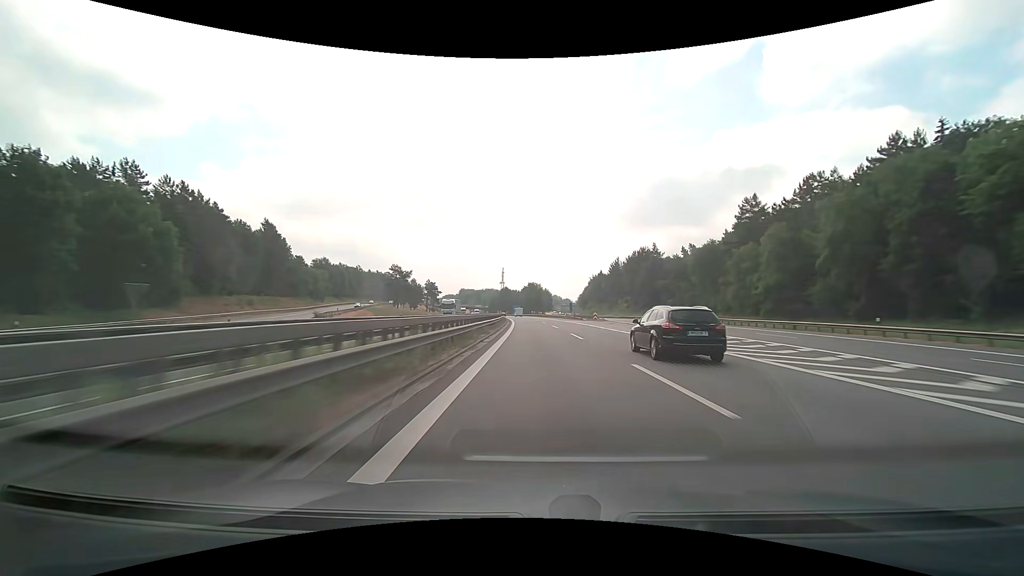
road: motorway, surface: asphalt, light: Day
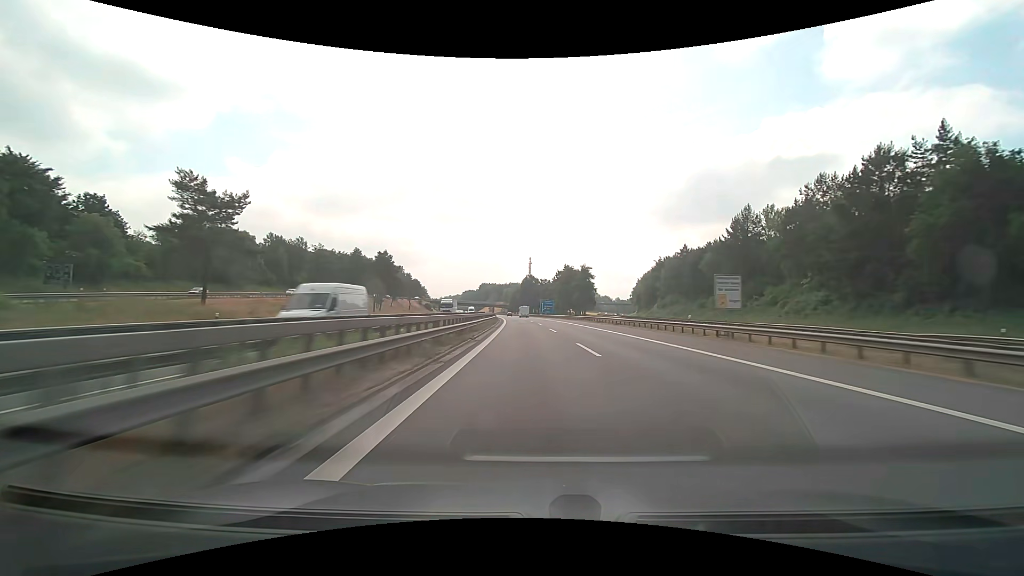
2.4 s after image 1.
(-3.3, +98.3) m; -4°
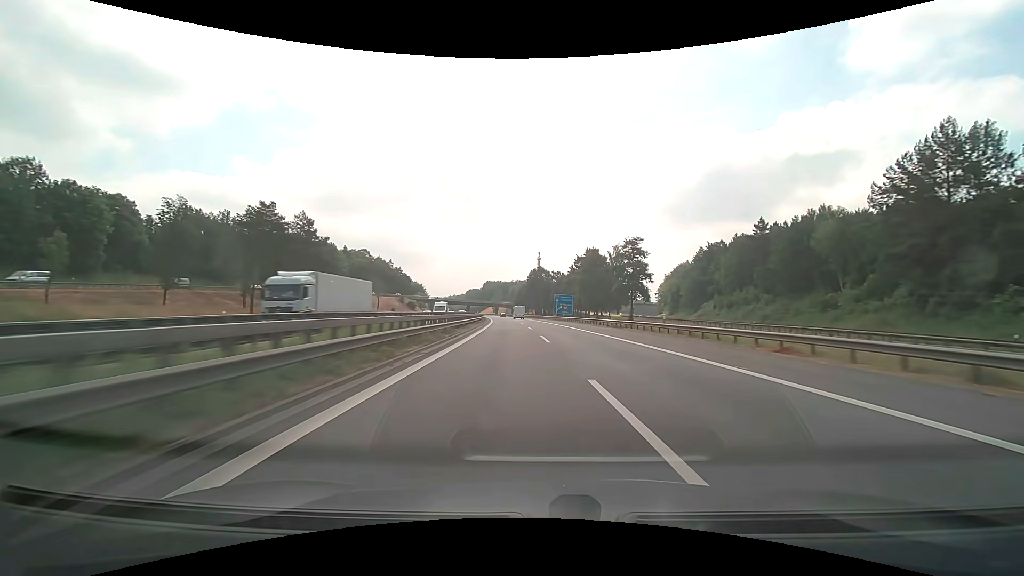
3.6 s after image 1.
(-0.4, +47.0) m; -1°
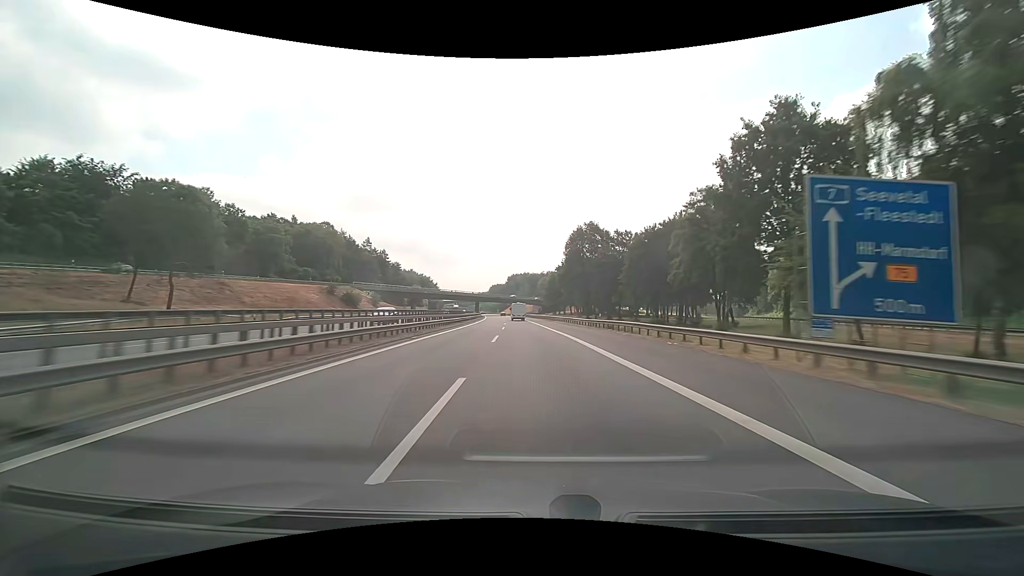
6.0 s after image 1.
(-2.4, +89.4) m; -3°
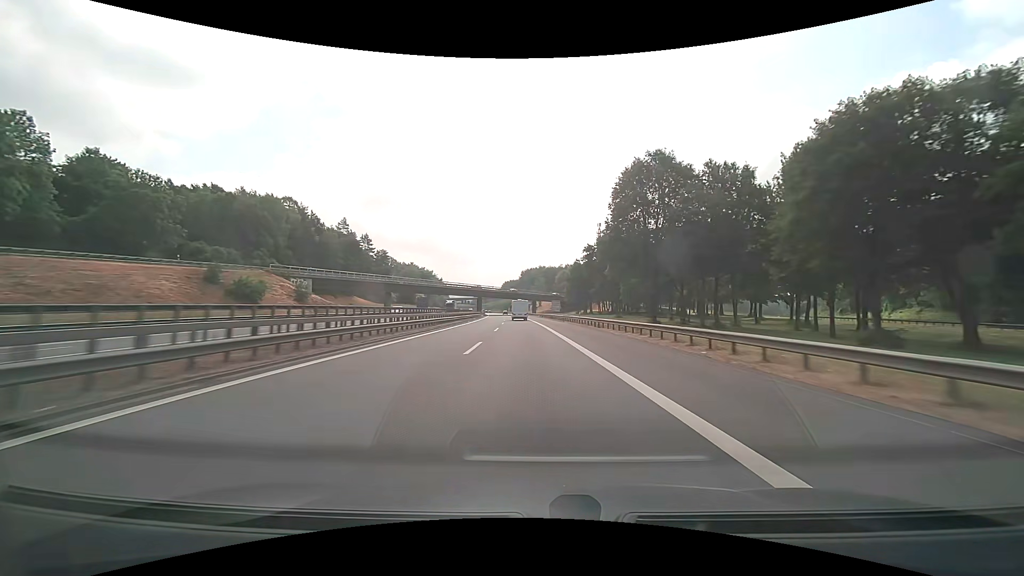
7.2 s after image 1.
(-0.9, +42.5) m; -2°
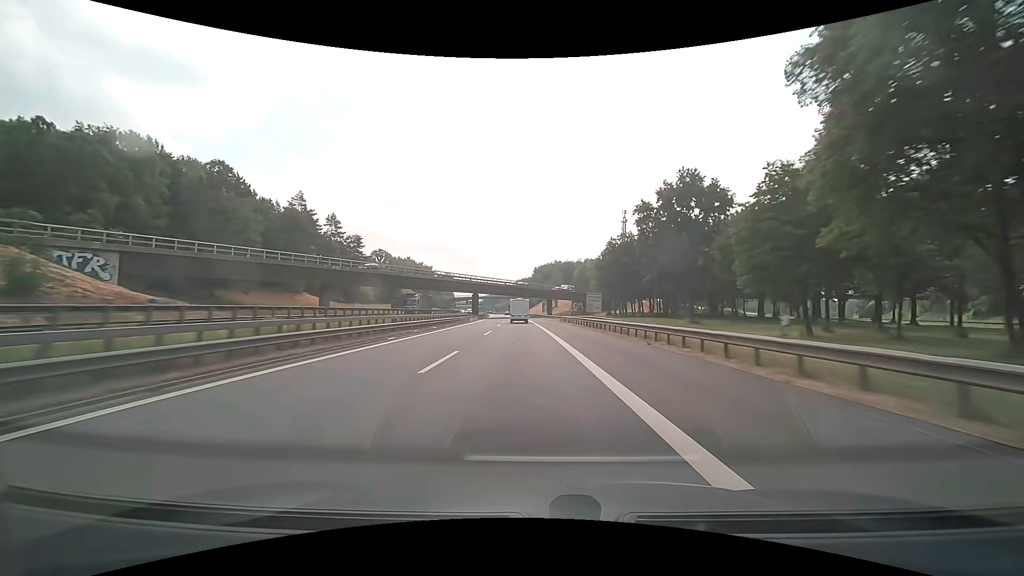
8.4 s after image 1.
(-0.4, +40.5) m; -2°
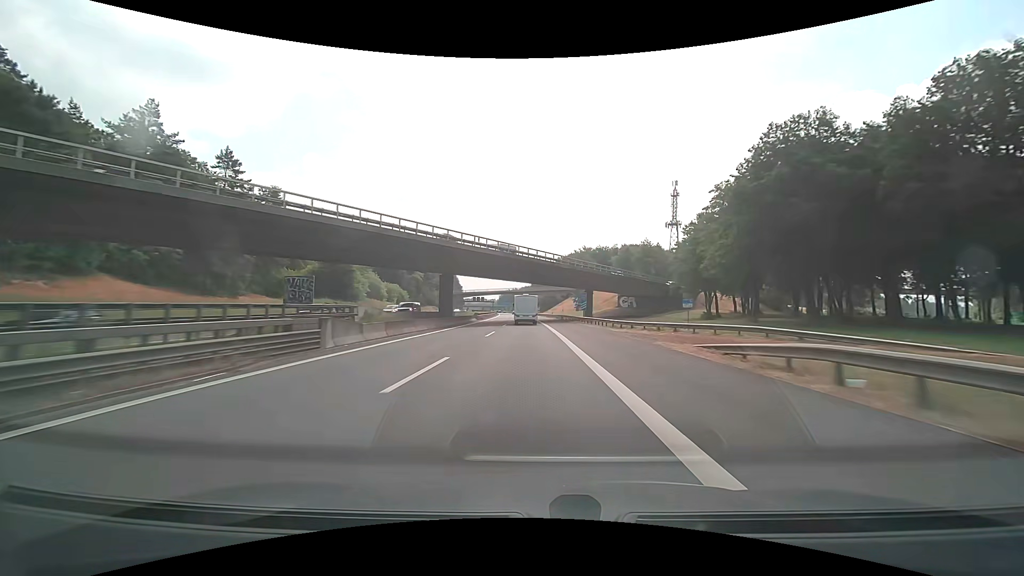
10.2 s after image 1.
(-1.2, +56.6) m; -2°
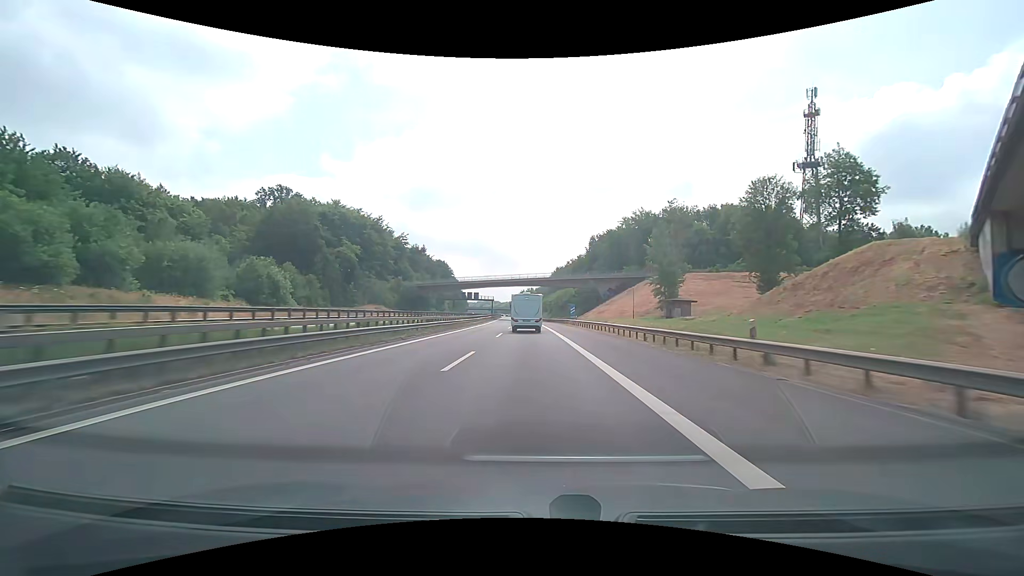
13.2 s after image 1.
(-1.8, +86.6) m; -2°
(0, +10) (0, +20) (0, +30) (0, +40) (0, +50) (0, +60) (0, +70) (-1, +80) (-1, +90) (-1, +100) m
